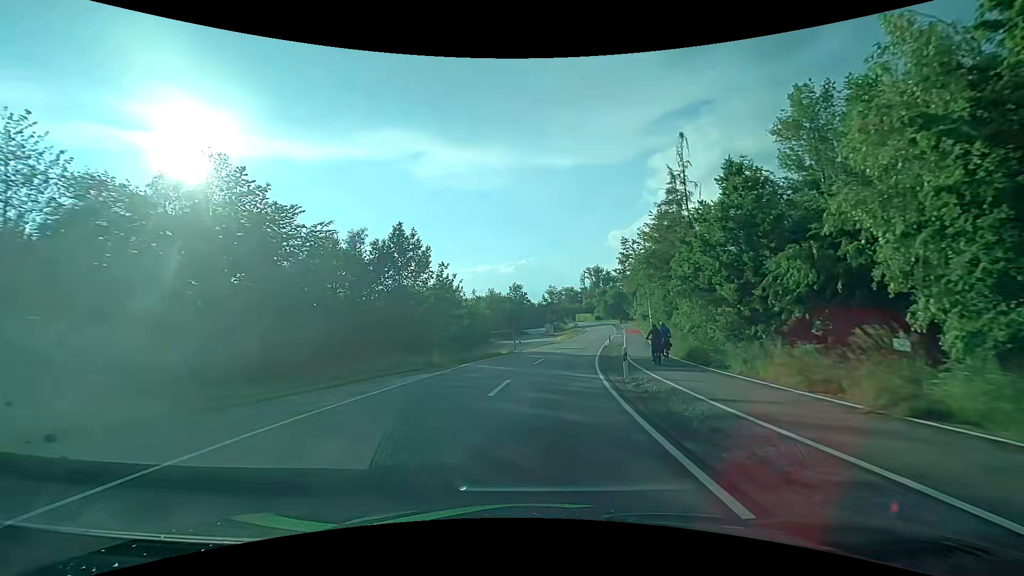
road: tertiary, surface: asphalt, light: Day
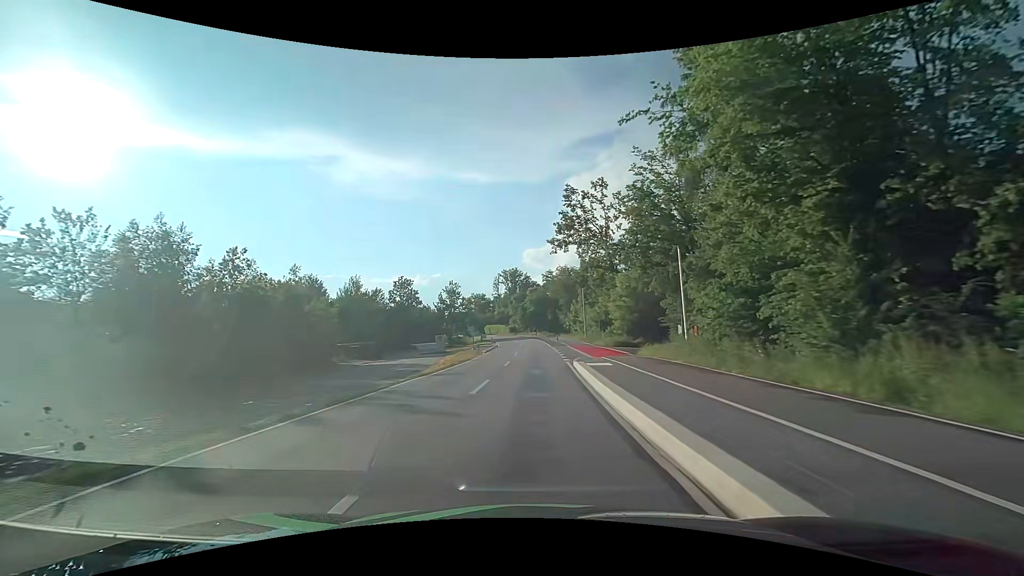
(+4.5, +46.6) m; +10°
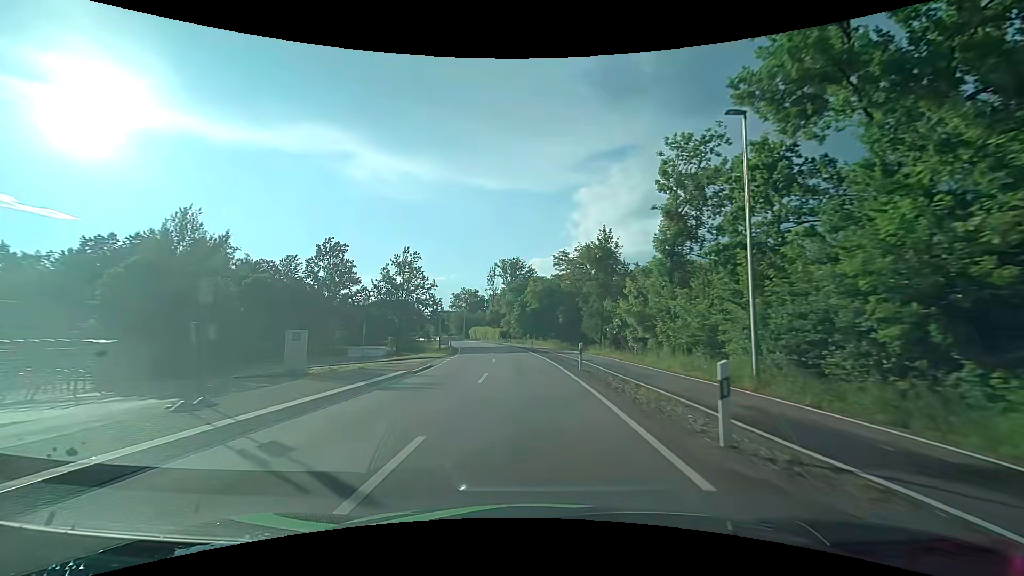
(+0.3, +45.4) m; 0°
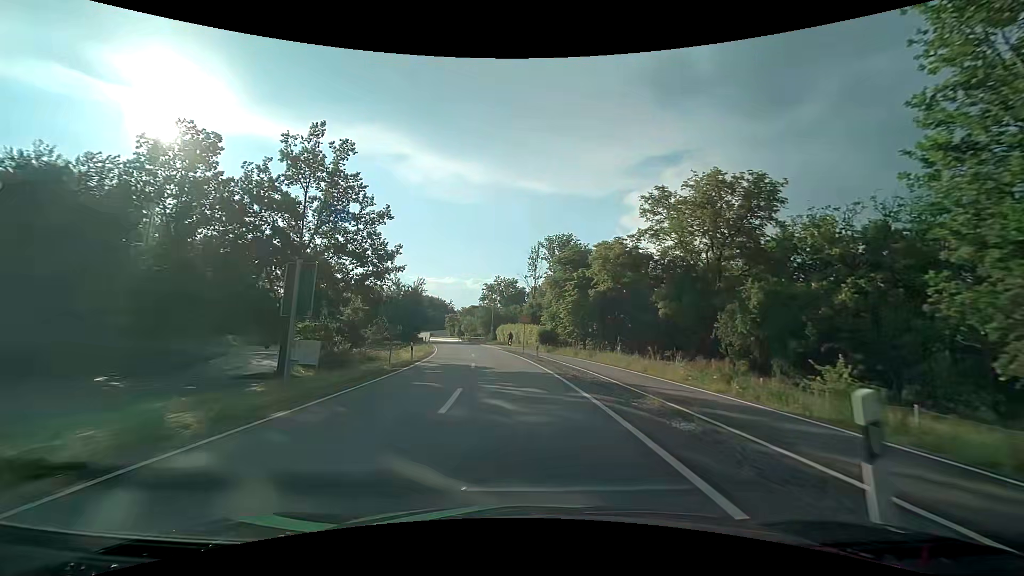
(-1.6, +42.2) m; -5°
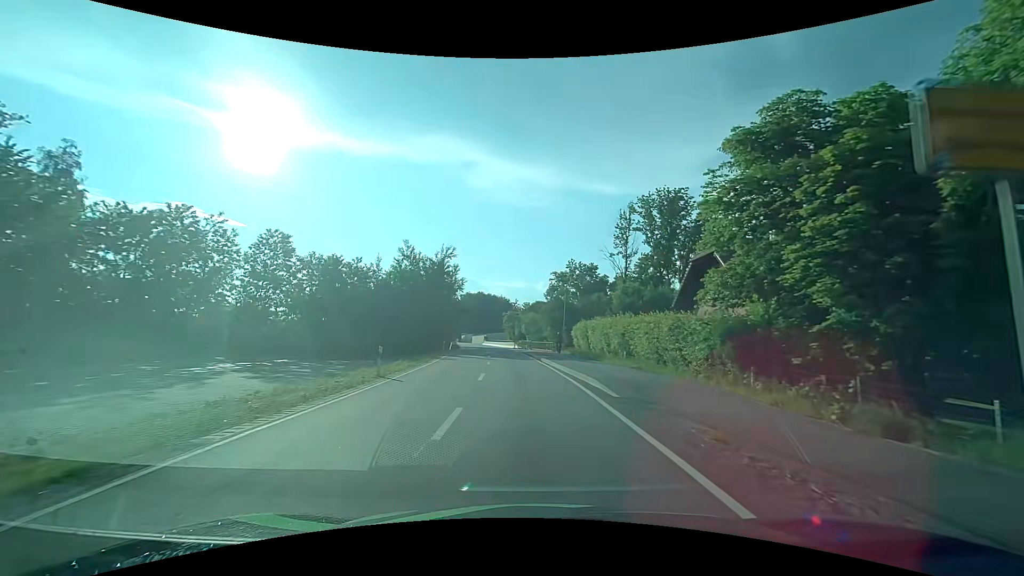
(-2.7, +36.2) m; -8°
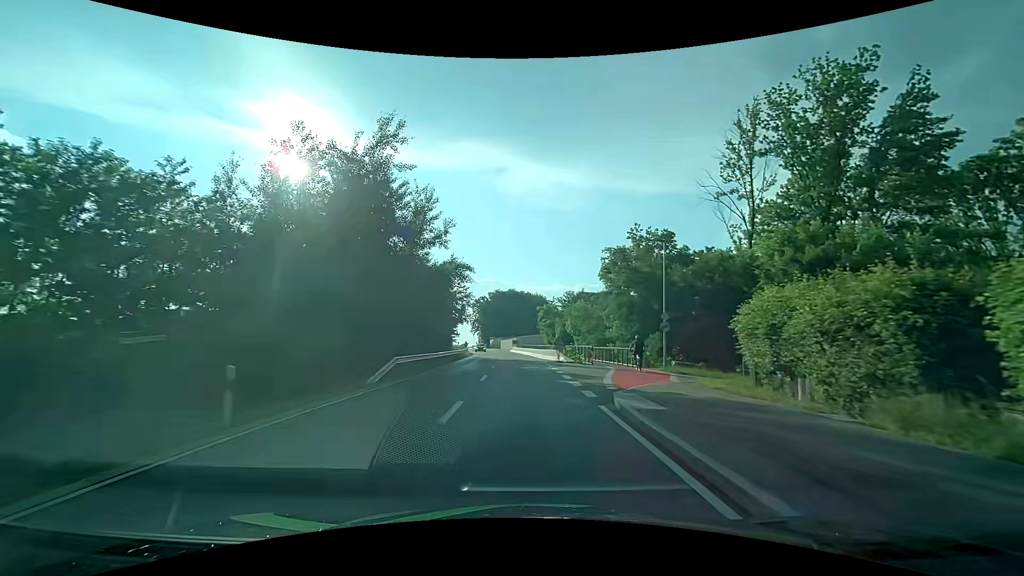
(-1.6, +34.6) m; -5°
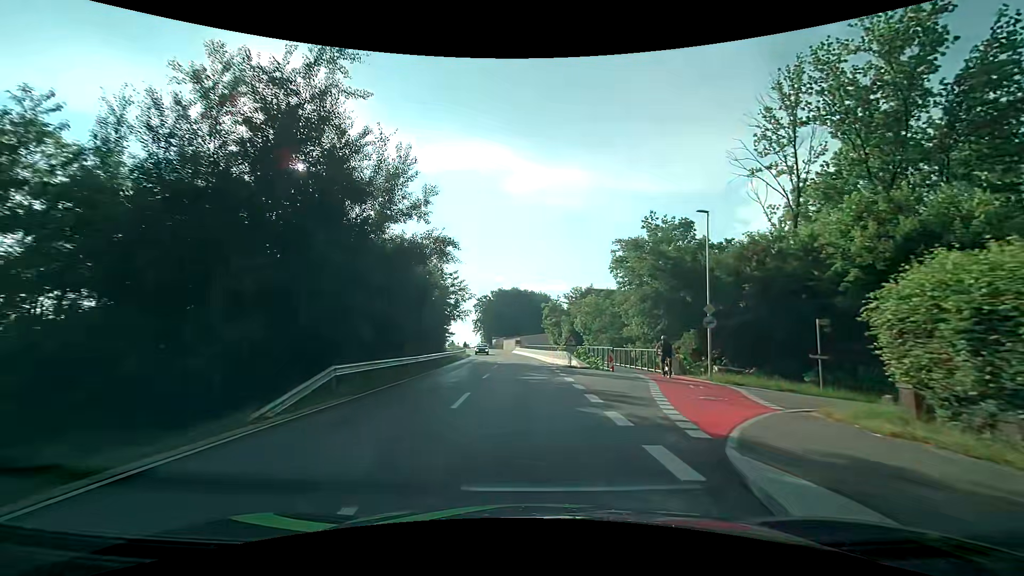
(0.0, +7.0) m; 0°
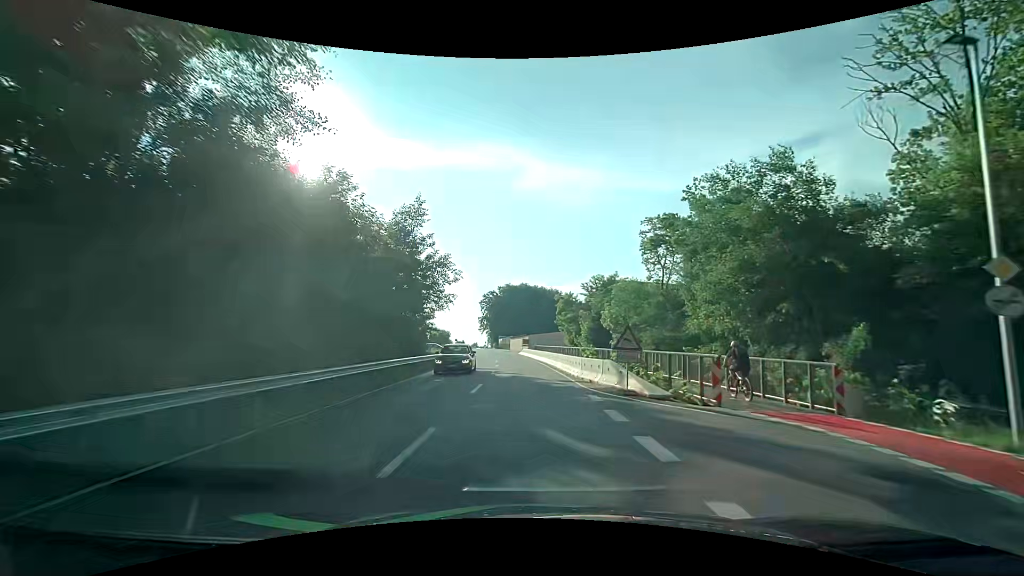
(-0.1, +14.2) m; -1°
(0, +10) (0, +20) (-1, +30) (-1, +40) (-2, +50) (-3, +60) (-4, +70) (-5, +80) (-7, +90) (-8, +100) m
